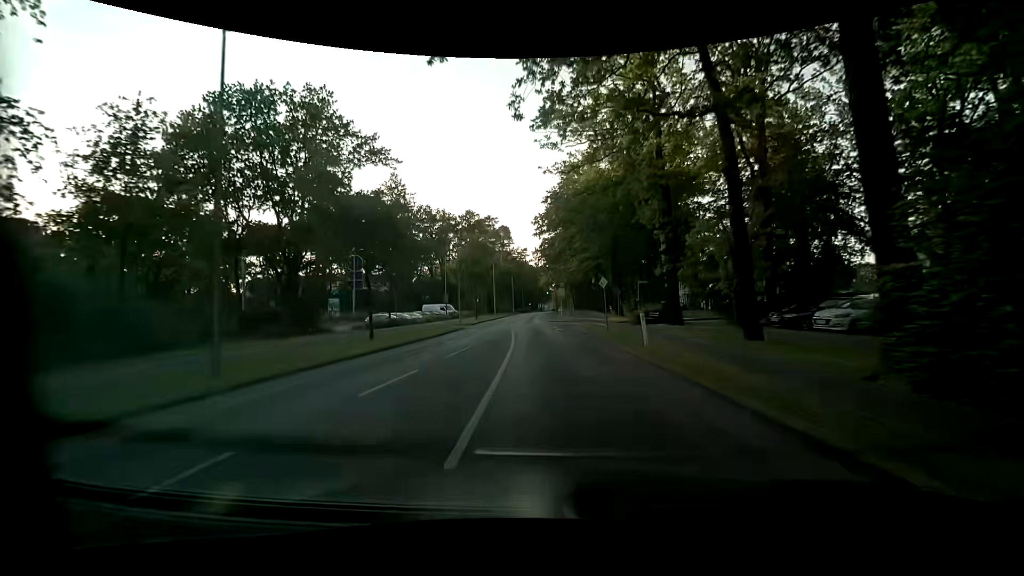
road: tertiary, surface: asphalt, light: Day
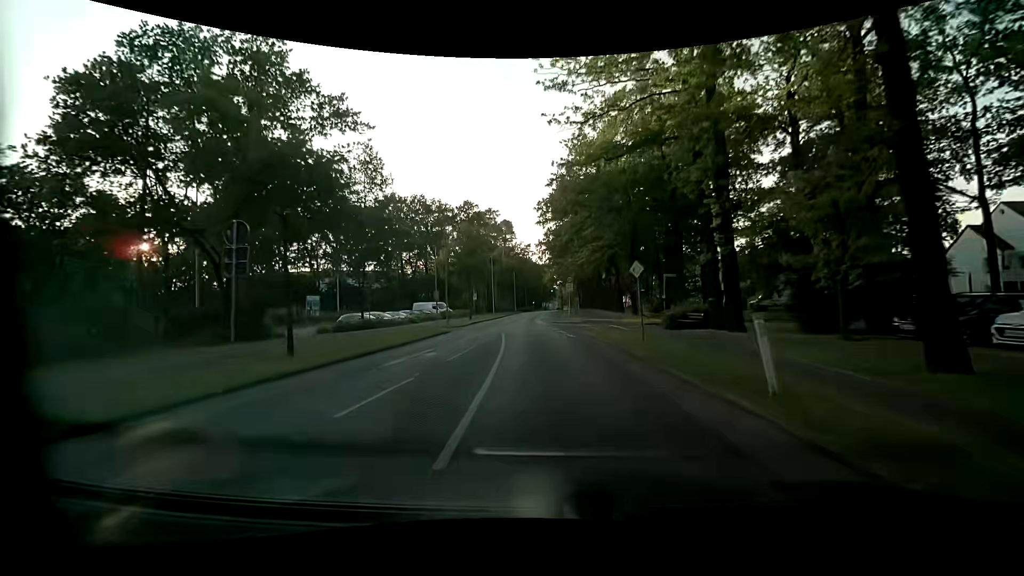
(-0.1, +7.7) m; -2°
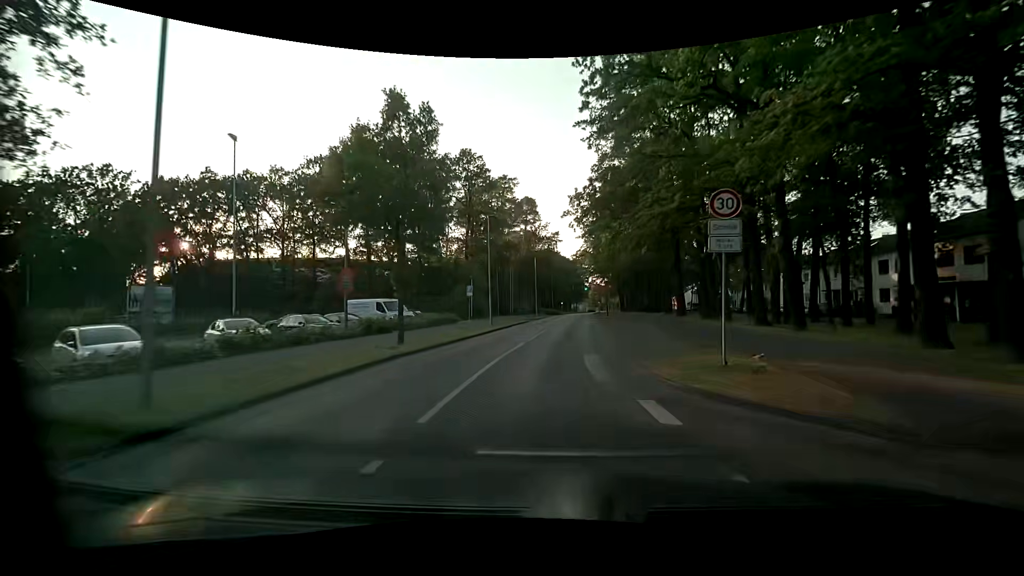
(-0.7, +30.6) m; -3°
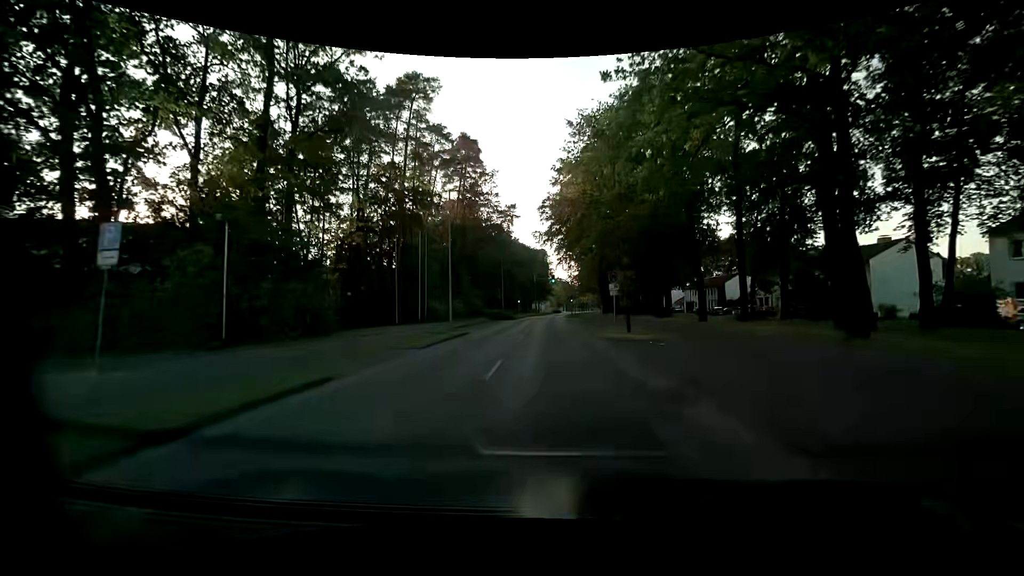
(+2.1, +38.1) m; +5°
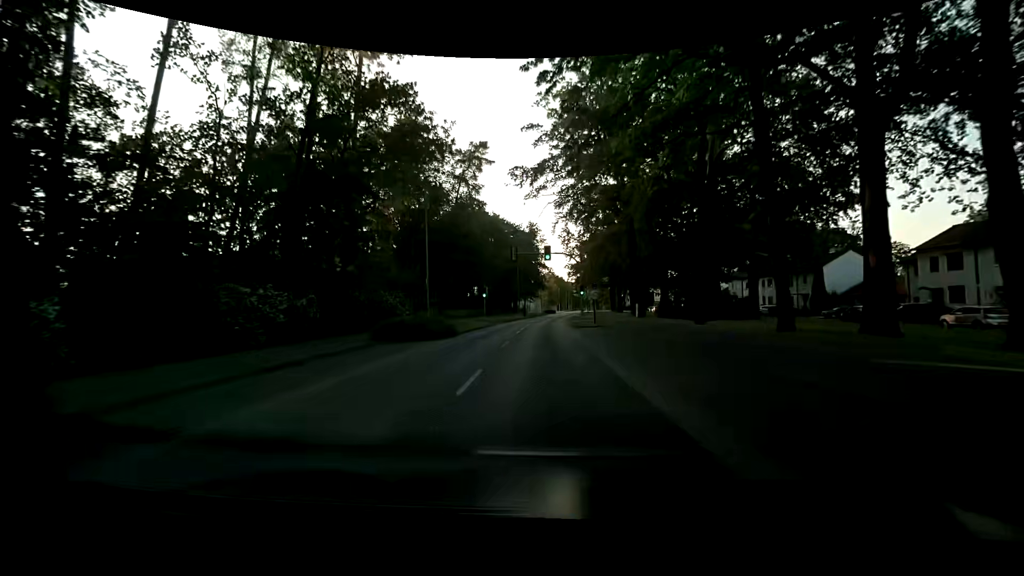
(+0.5, +38.2) m; +2°
(0, +10) (0, +20) (0, +30) (0, +40) (0, +50) (+1, +60) (+1, +70) (+2, +80) (+3, +90) (+3, +100) m
